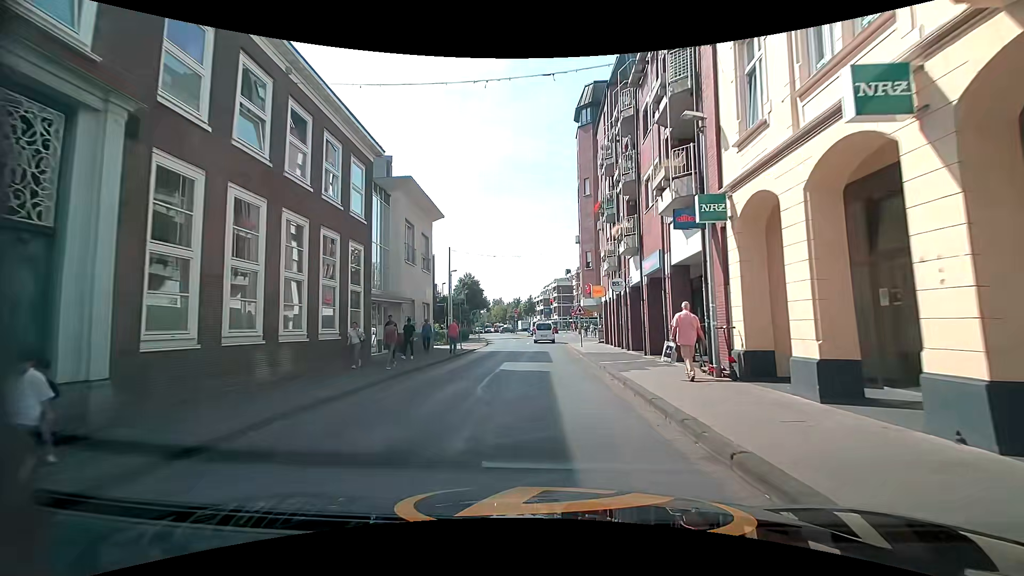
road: residential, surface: asphalt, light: Day
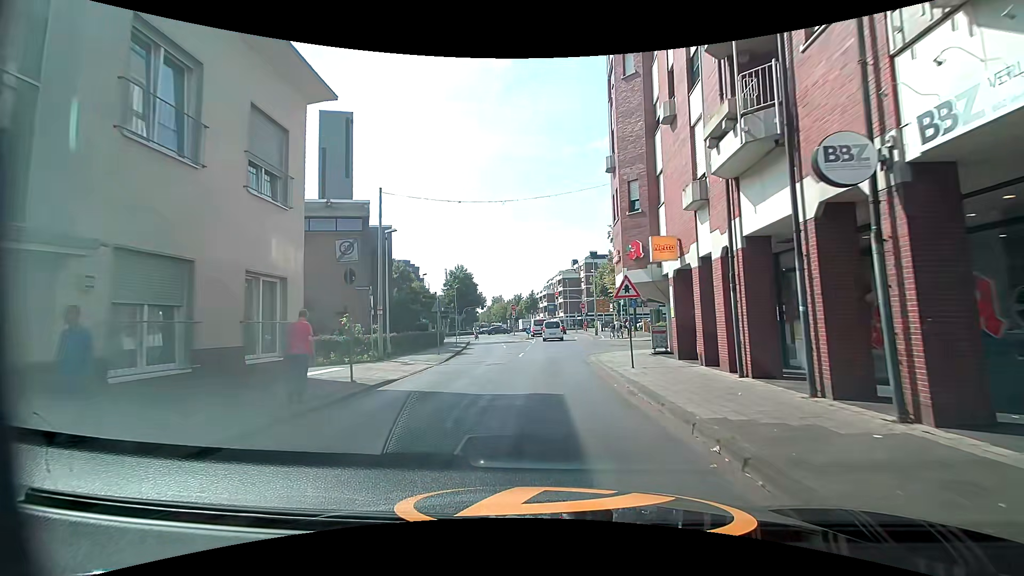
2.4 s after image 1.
(-0.2, +18.2) m; 0°
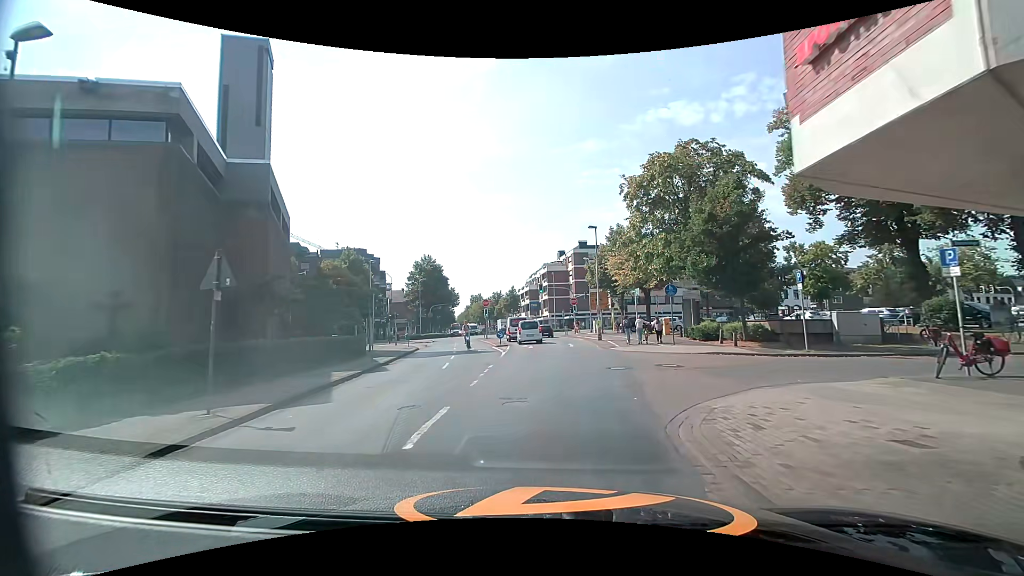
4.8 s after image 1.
(-0.2, +16.9) m; 0°
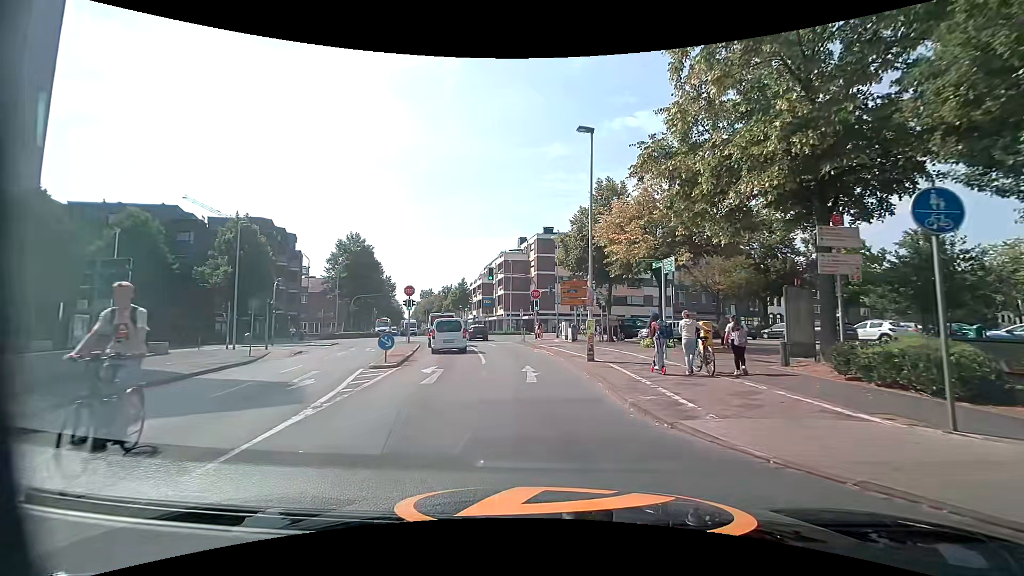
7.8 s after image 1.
(+1.0, +18.8) m; +5°
